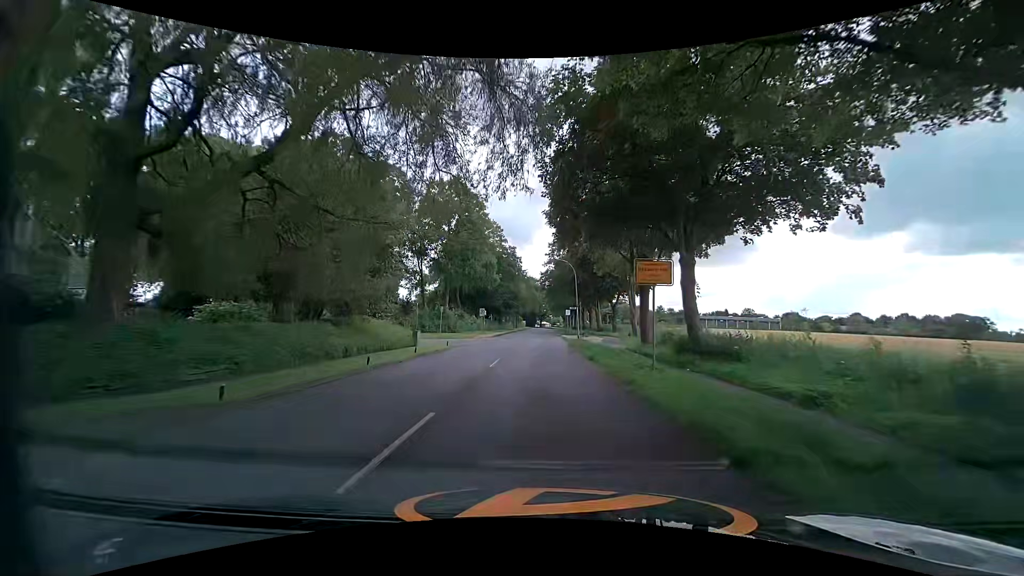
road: tertiary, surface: asphalt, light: Day
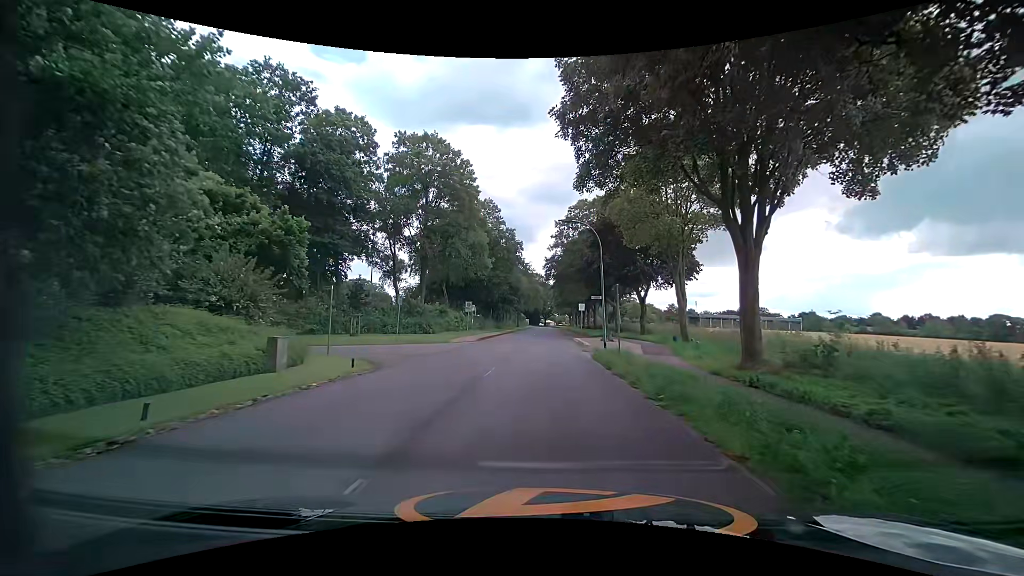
(0.0, +15.1) m; +1°
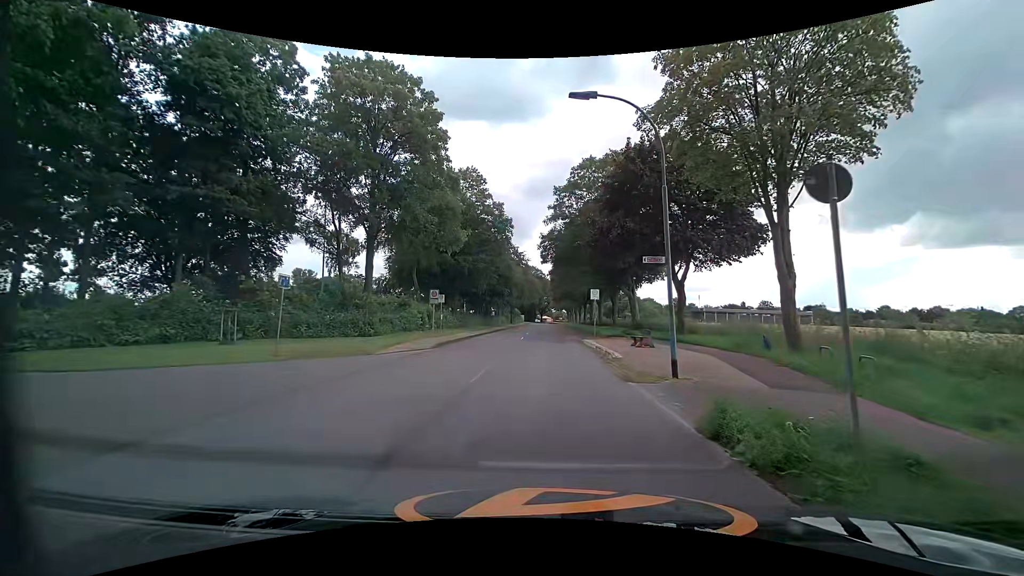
(-0.2, +13.9) m; +1°
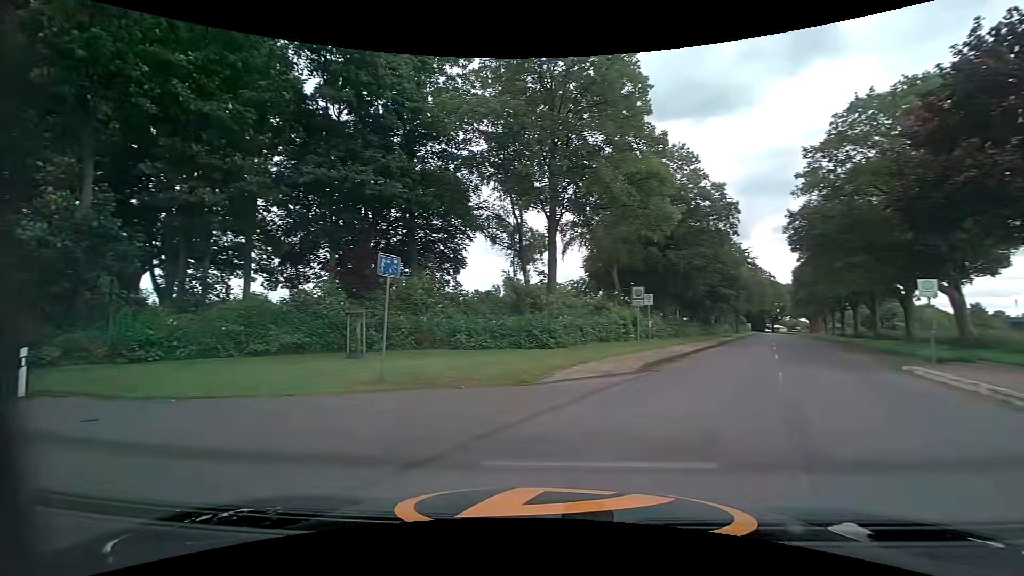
(-1.1, +8.6) m; -26°
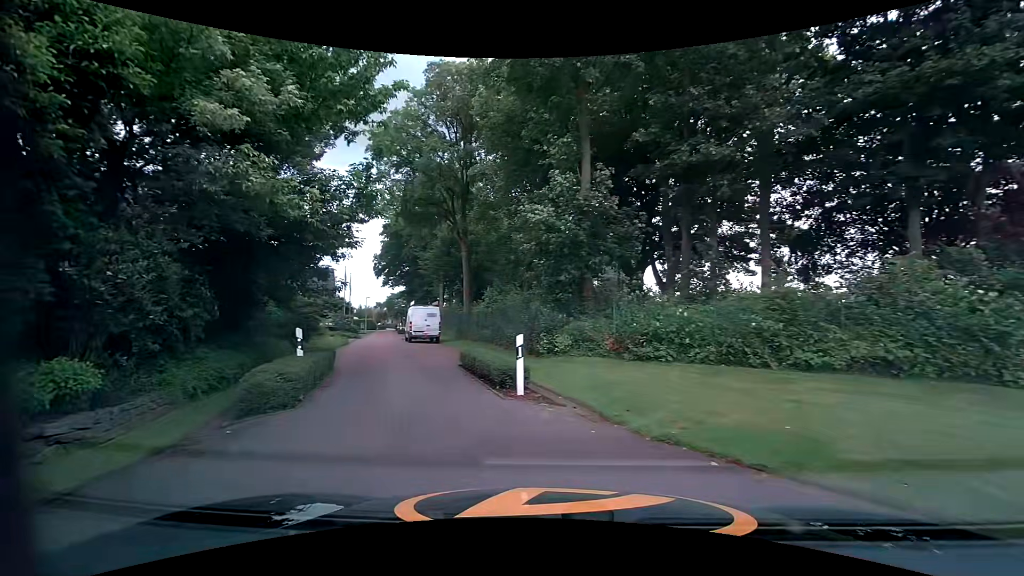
(-3.2, +6.3) m; -50°
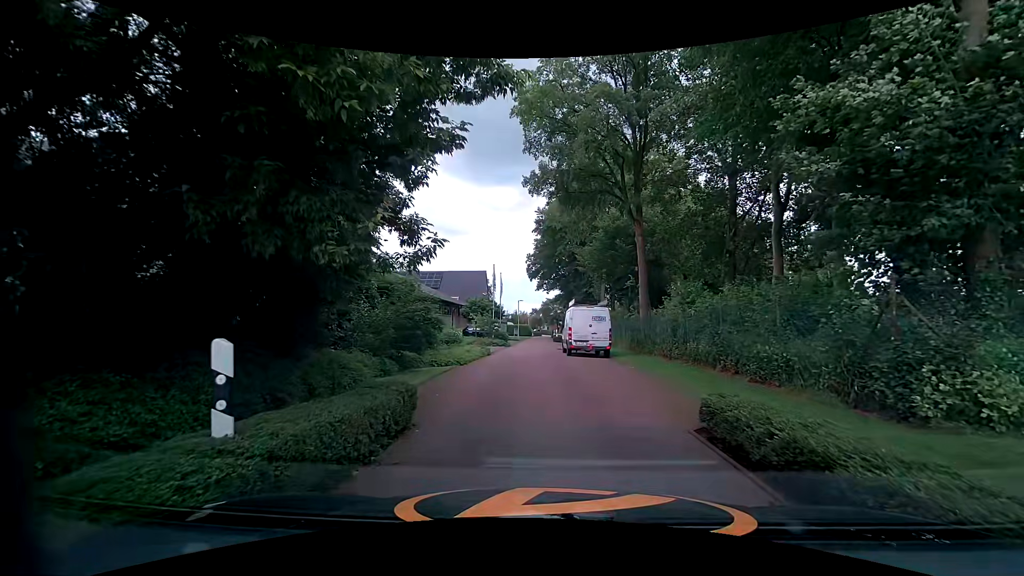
(-2.0, +8.3) m; -18°
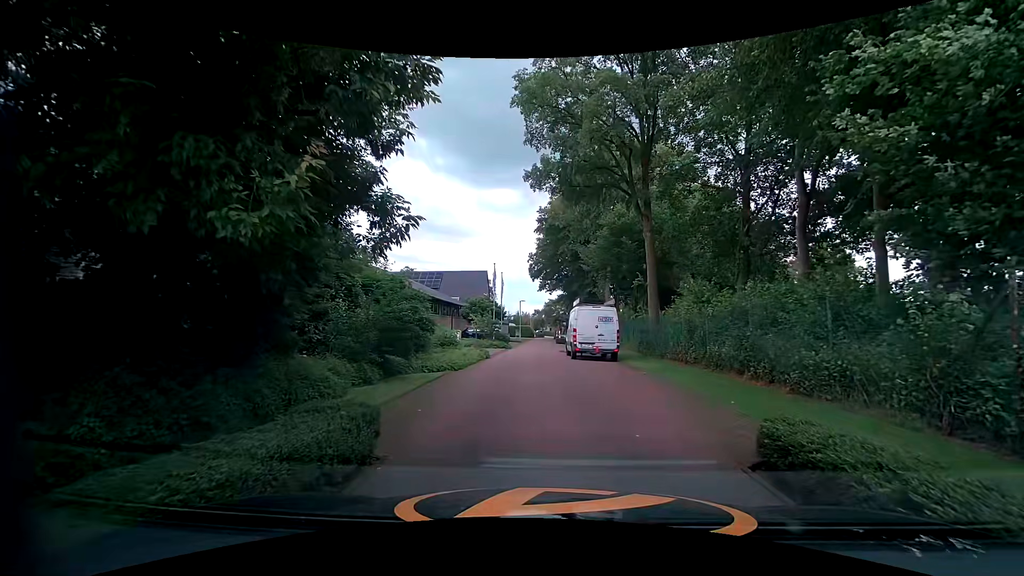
(0.0, +1.6) m; -1°
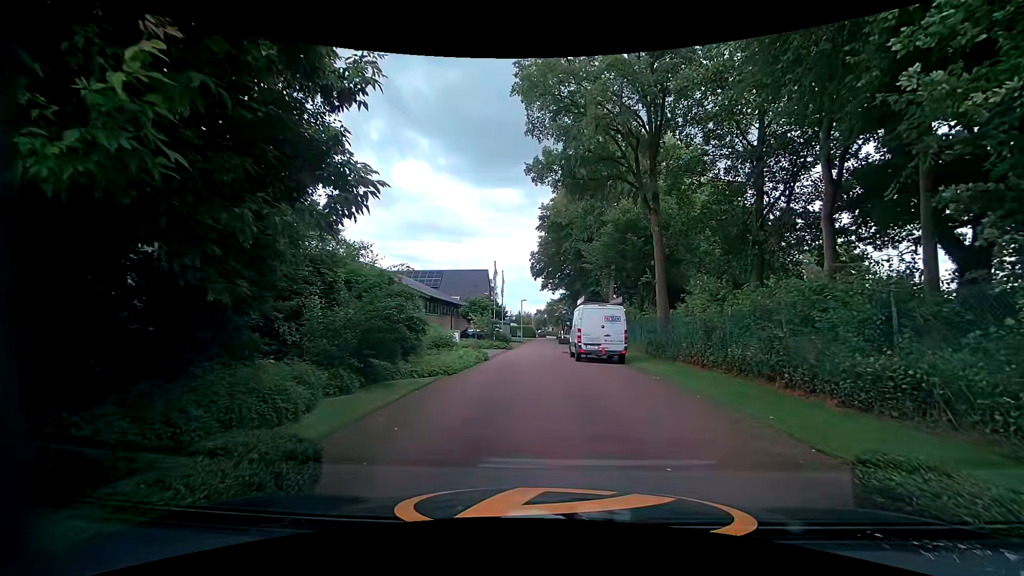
(0.0, +1.4) m; +2°
